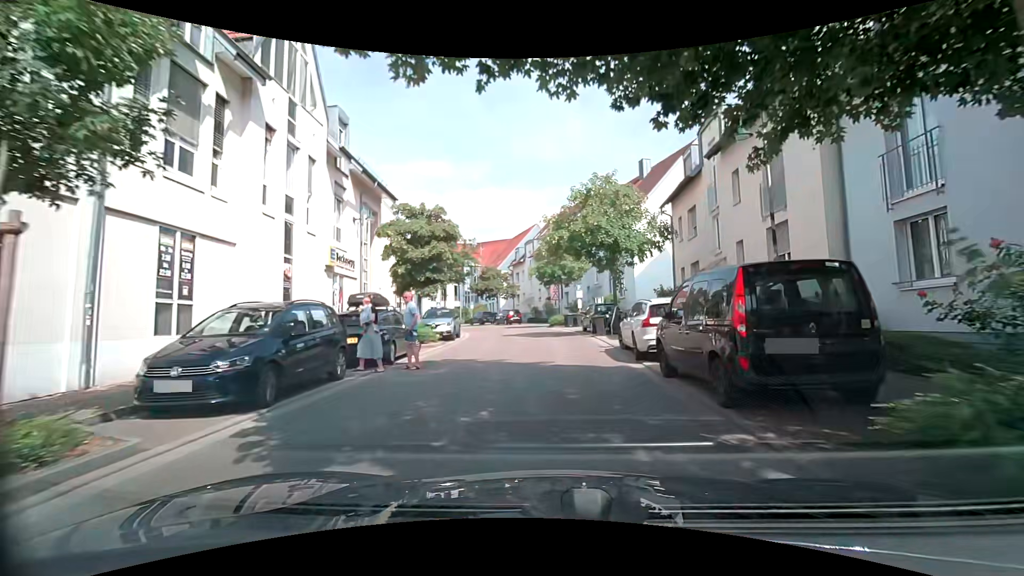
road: tertiary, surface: asphalt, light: Day
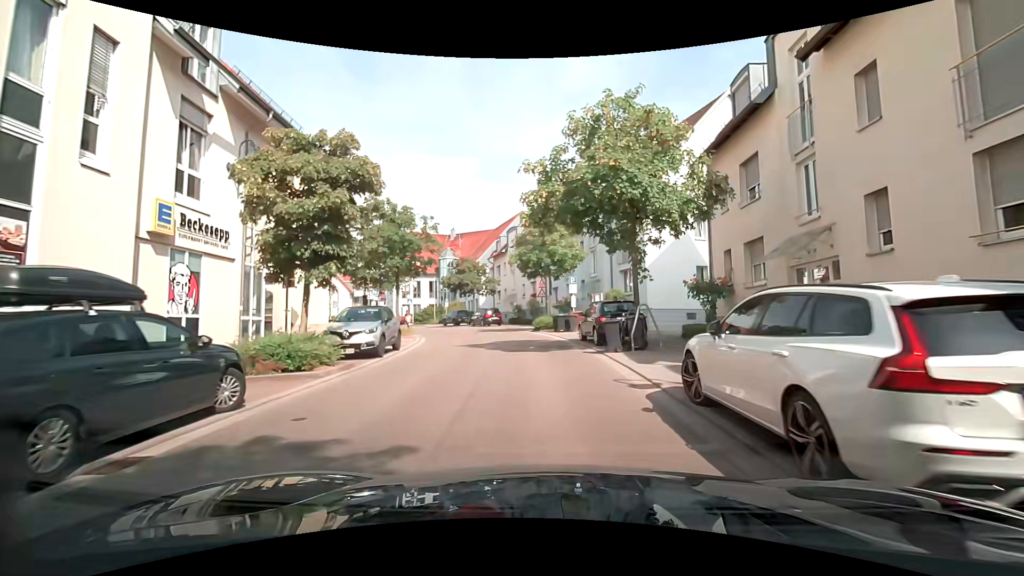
(0.0, +8.5) m; +2°
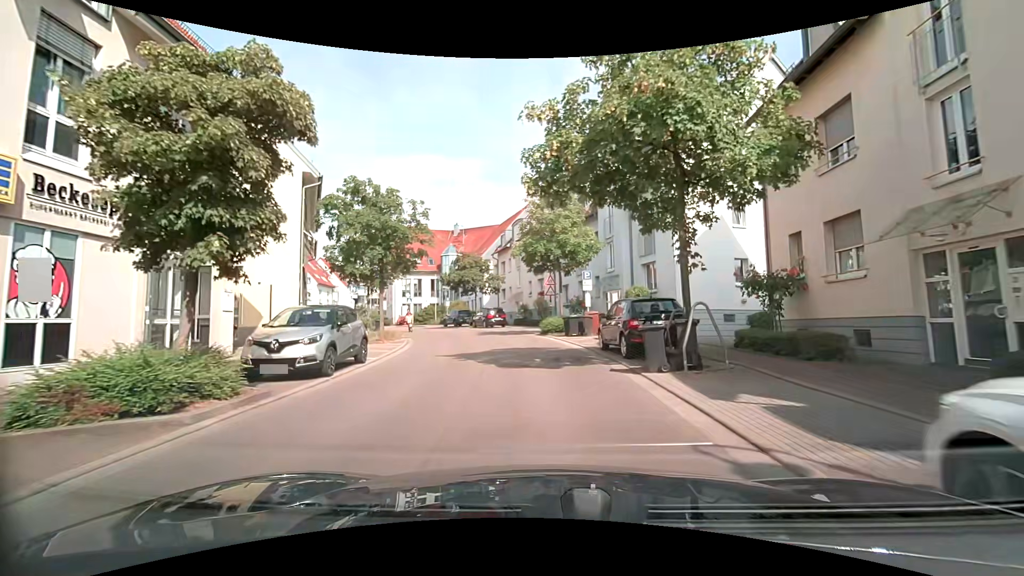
(0.0, +4.2) m; -1°
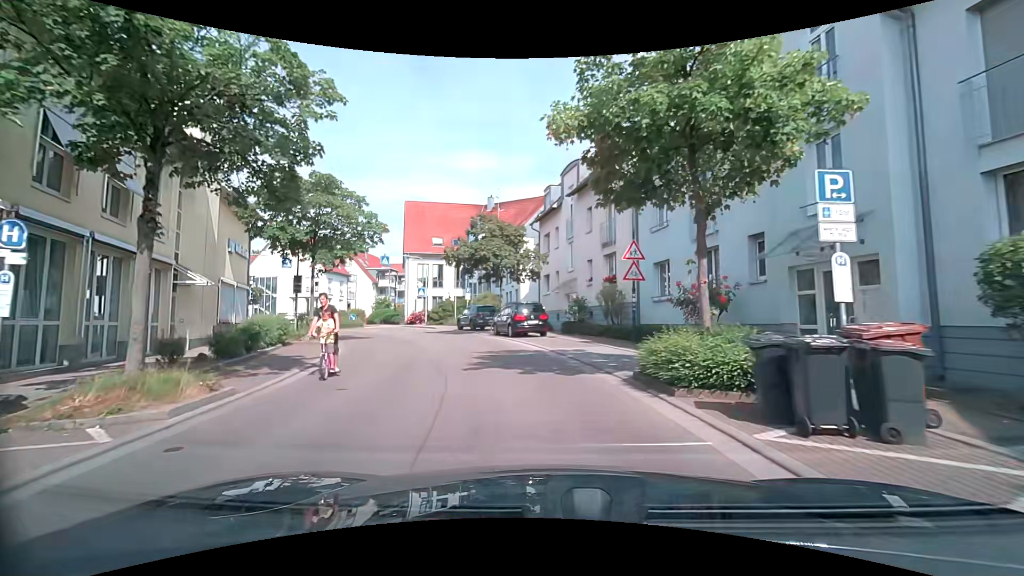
(-0.7, +16.8) m; -5°
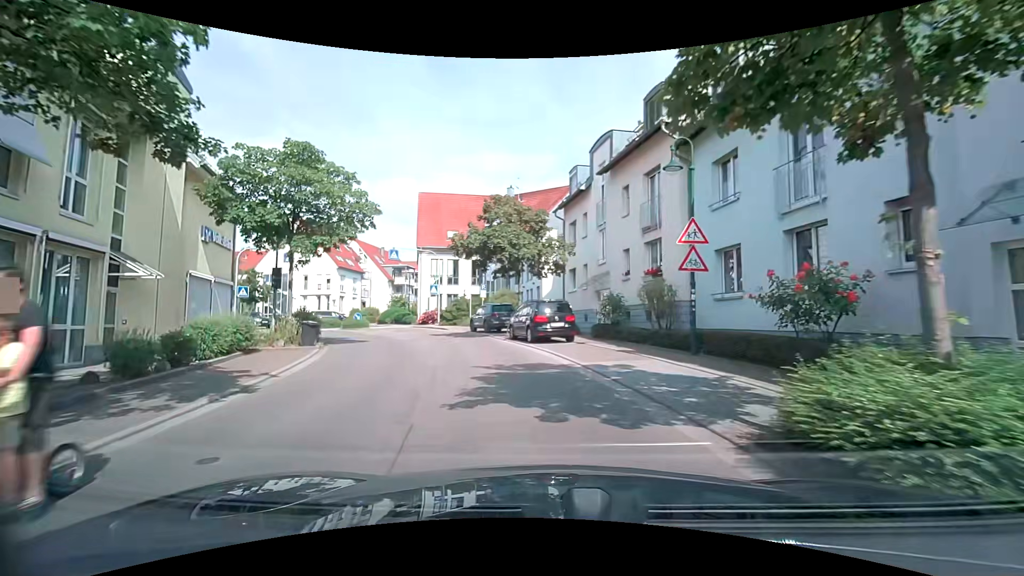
(-0.1, +4.2) m; -2°
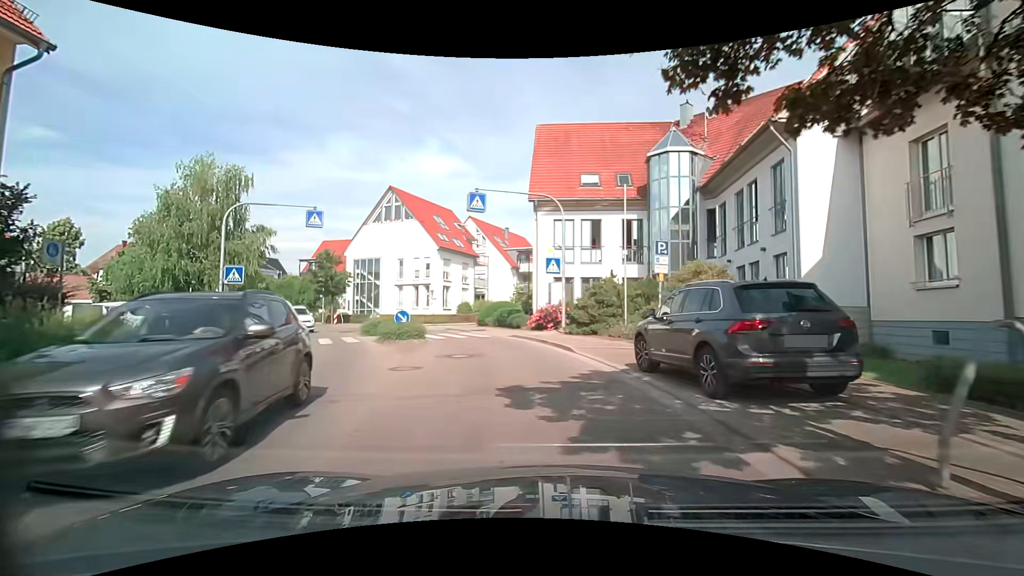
(-2.8, +19.8) m; -17°
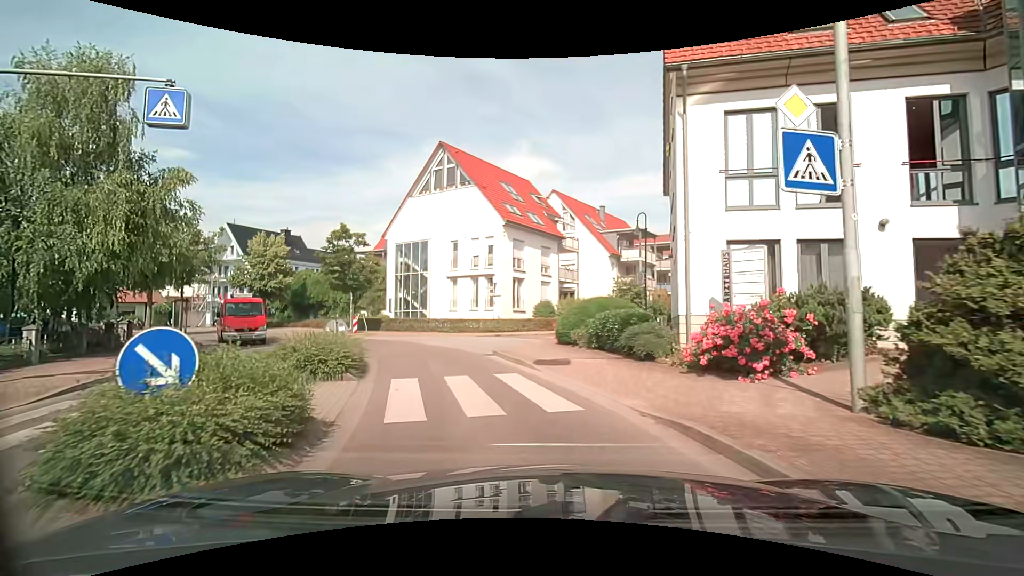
(-1.3, +15.6) m; -11°
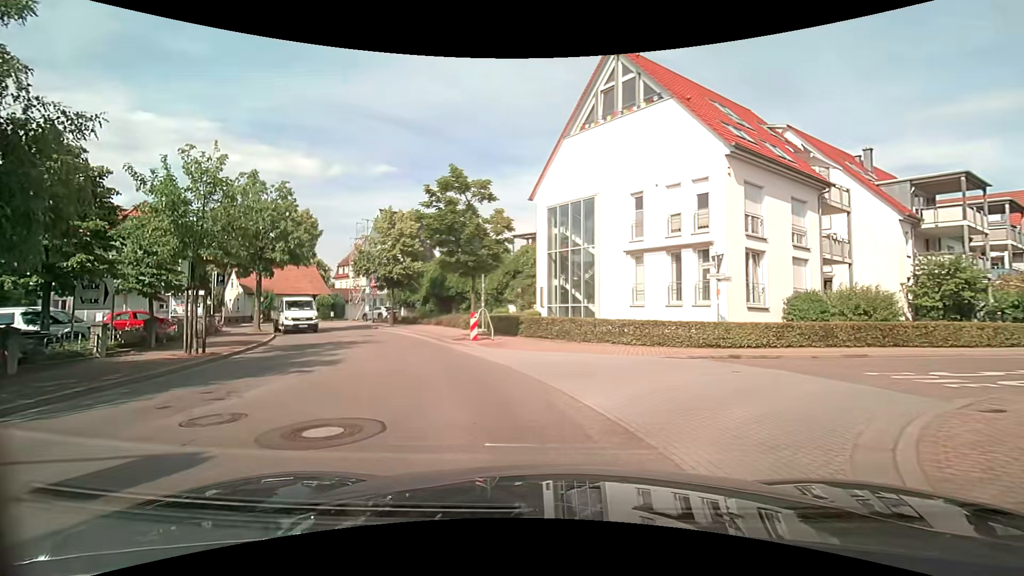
(-2.0, +13.4) m; -20°
(-2, +10) (-5, +19) (-9, +28) (-15, +37) (-21, +44) (-29, +51) (-37, +56) (-45, +62) (-53, +69) (-61, +75) m
